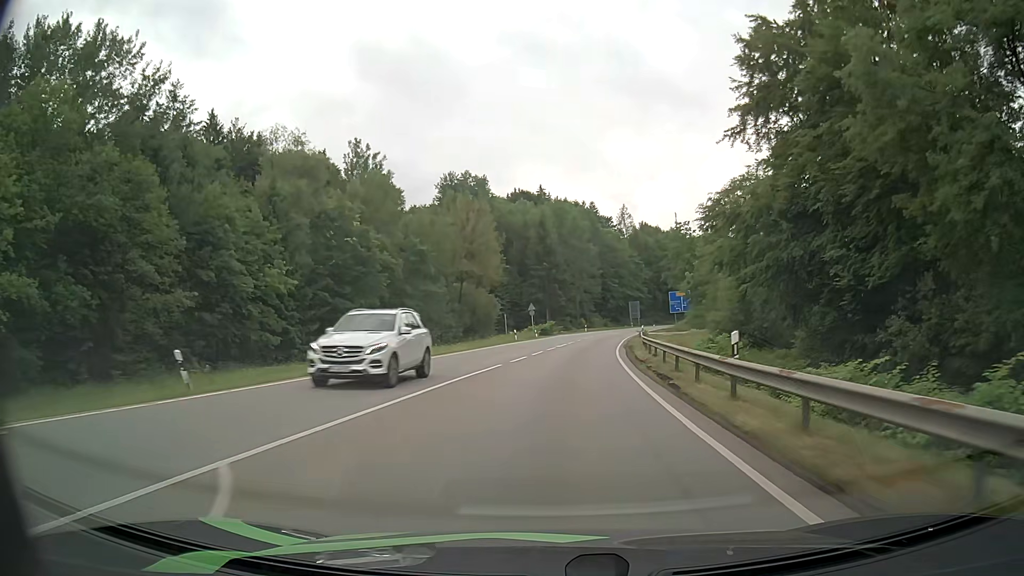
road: secondary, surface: asphalt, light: Day
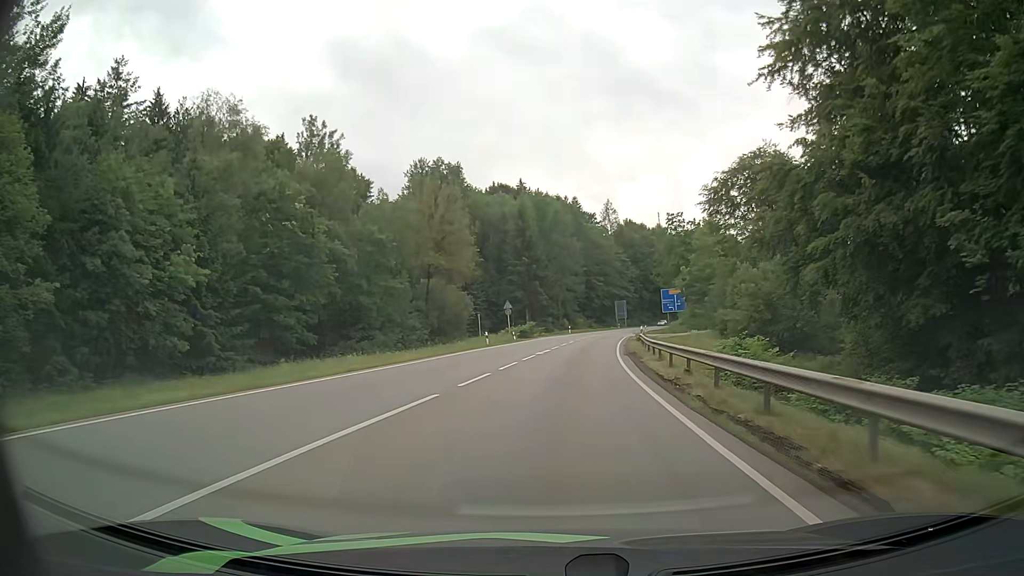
(+0.1, +10.2) m; +1°
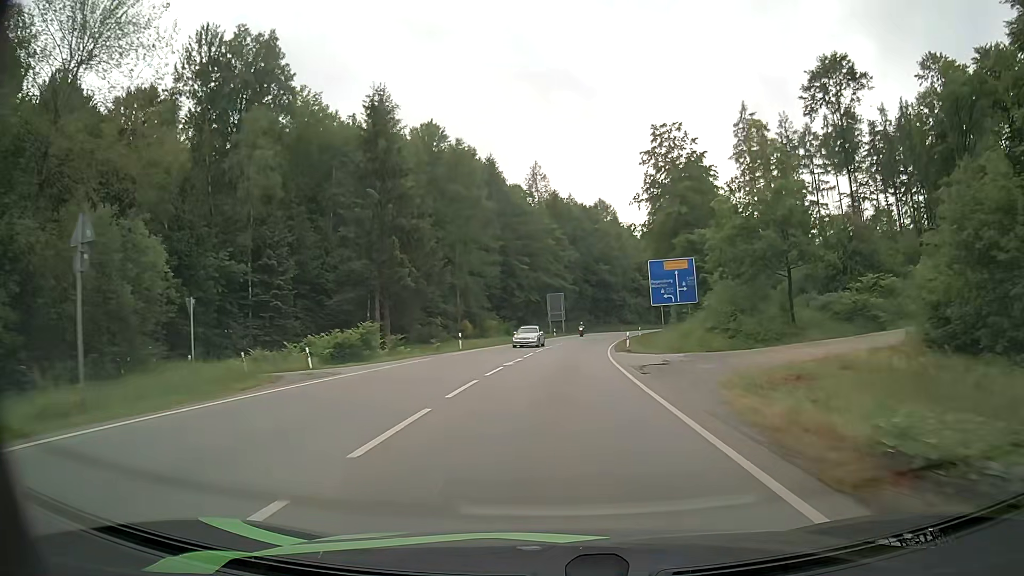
(+3.4, +50.2) m; +7°
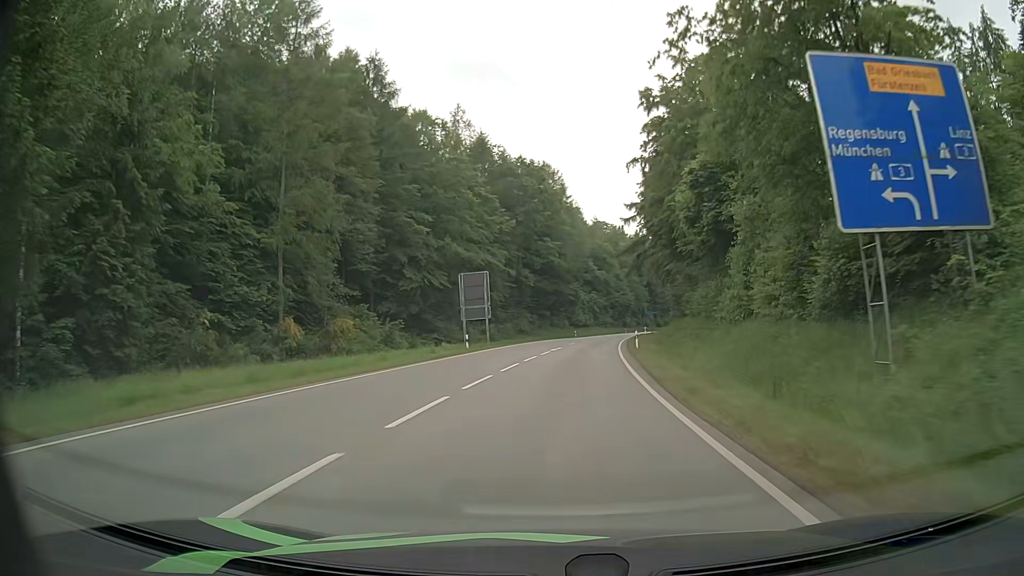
(+1.7, +39.8) m; +5°
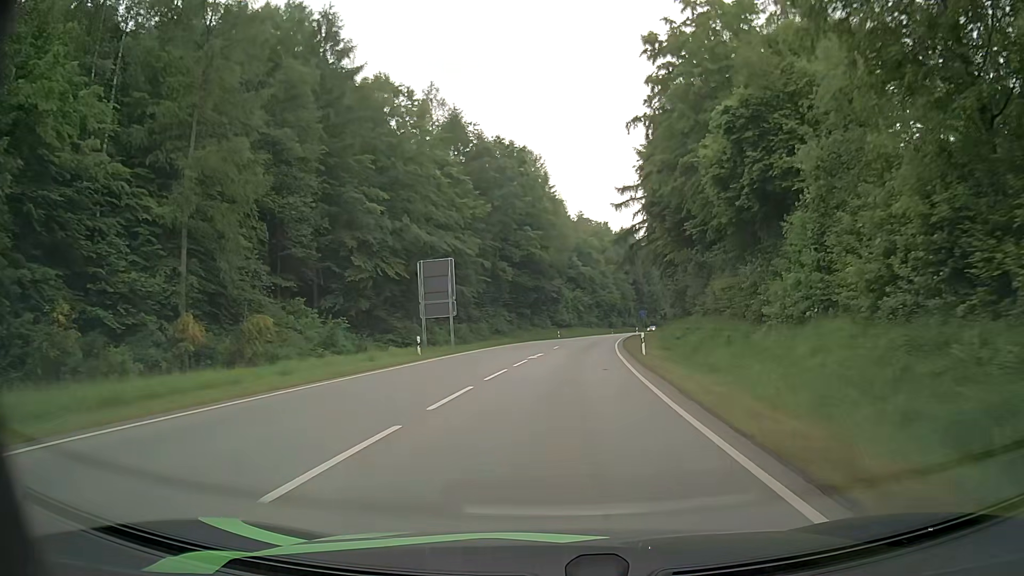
(+0.1, +10.0) m; +1°
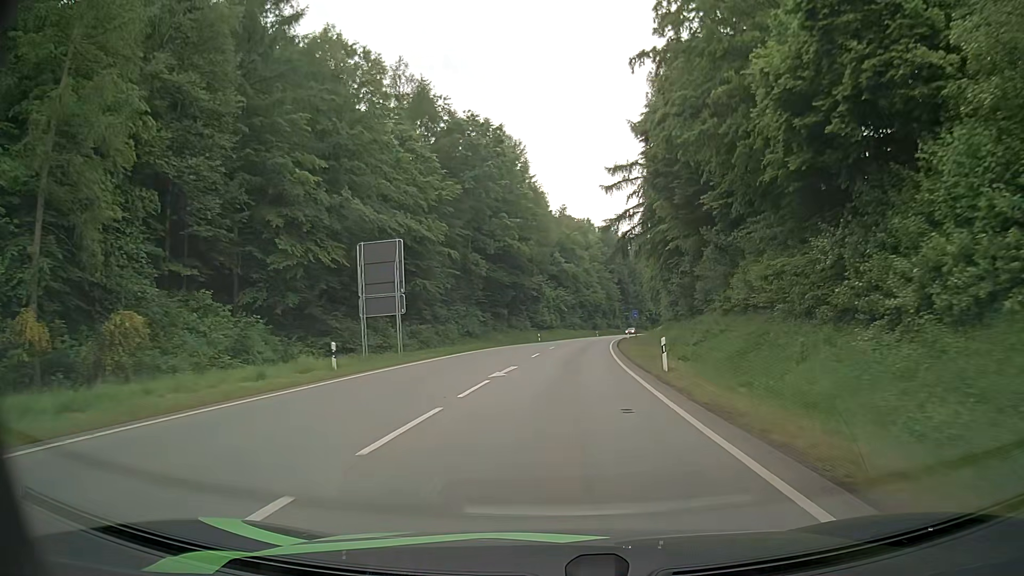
(+0.1, +10.0) m; +2°
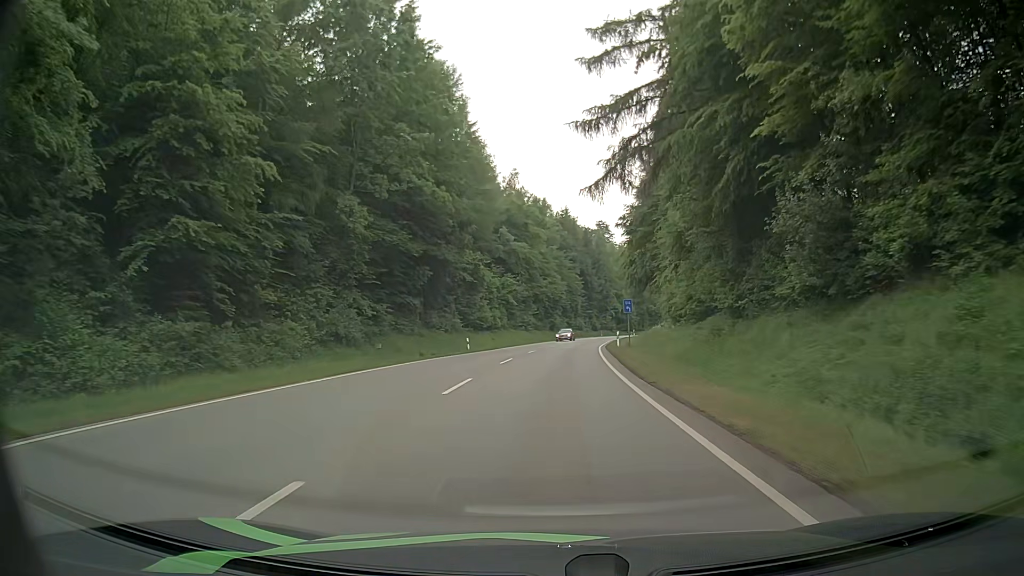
(+0.9, +30.2) m; +4°
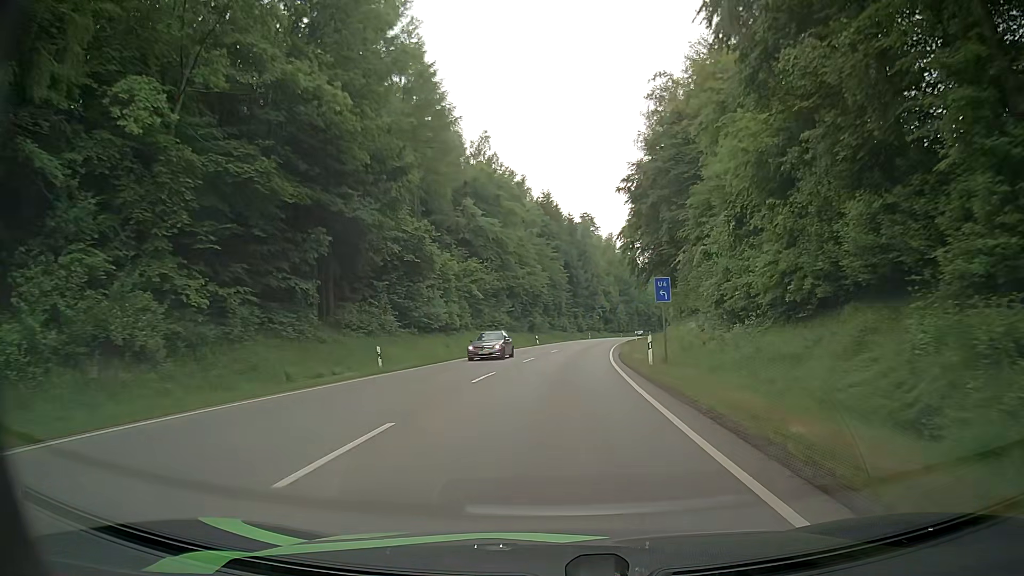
(+0.2, +20.2) m; +2°
(0, +10) (0, +20) (+1, +30) (+2, +40) (+3, +50) (+4, +60) (+5, +70) (+7, +80) (+8, +89) (+10, +99) m
